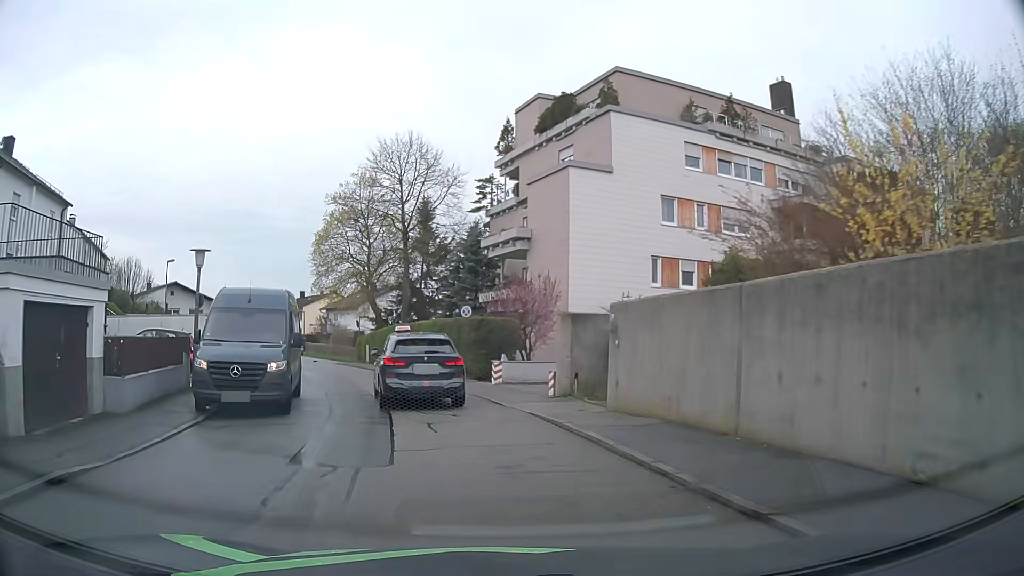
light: Day
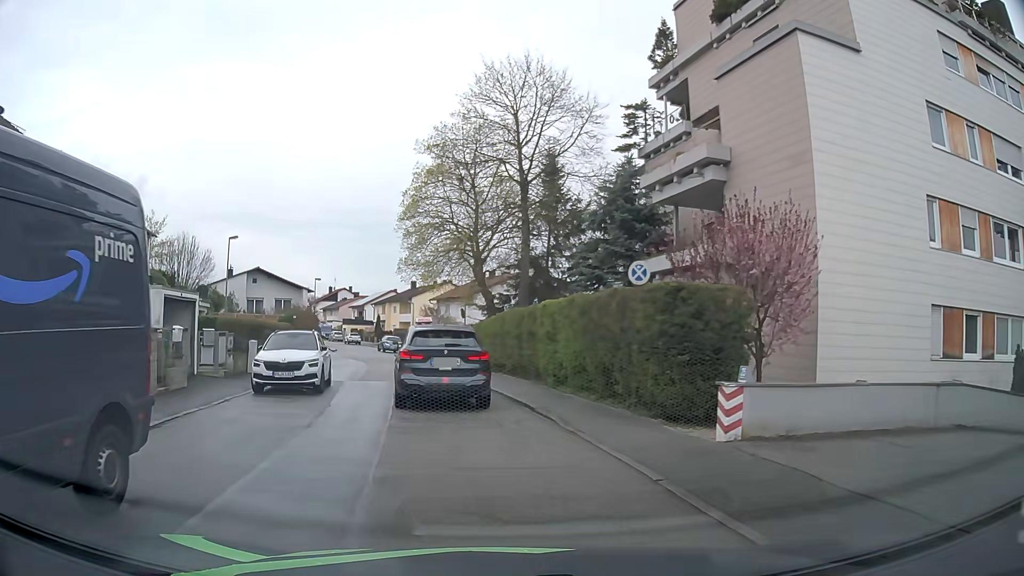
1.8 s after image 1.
(-1.2, +12.9) m; -10°
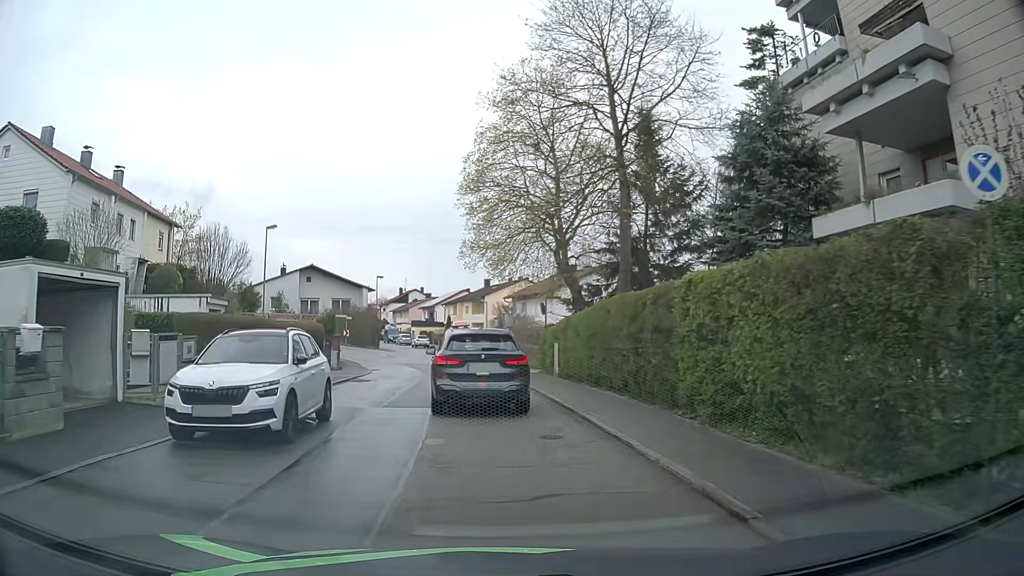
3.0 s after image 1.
(-0.5, +7.7) m; -6°
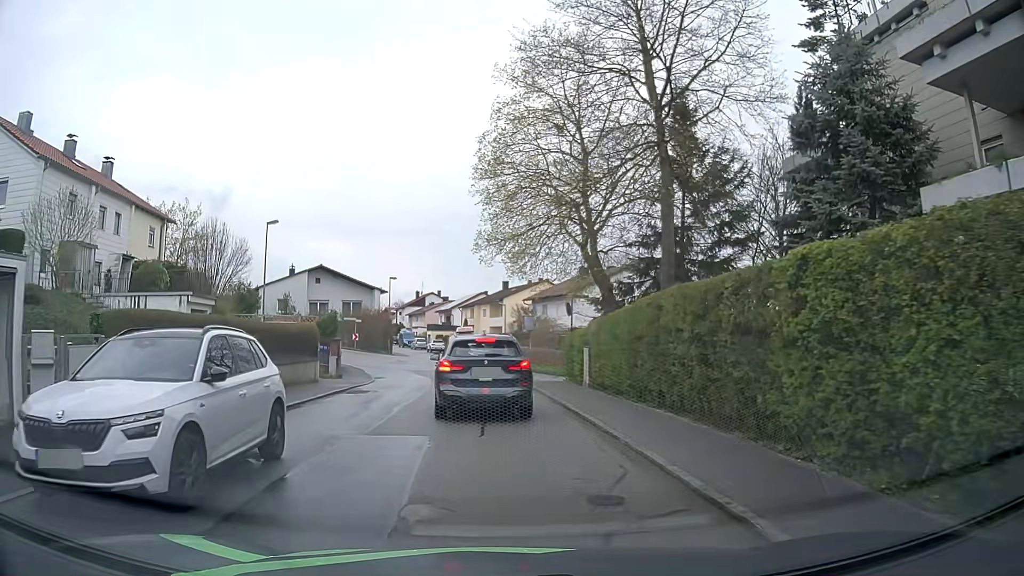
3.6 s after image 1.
(-0.1, +3.6) m; -2°
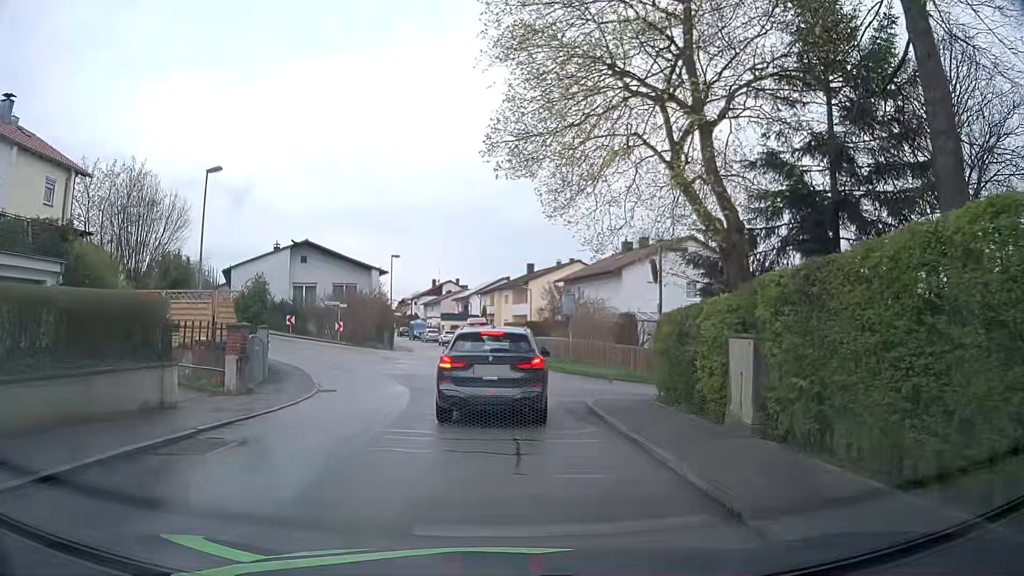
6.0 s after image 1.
(-0.3, +12.5) m; -3°
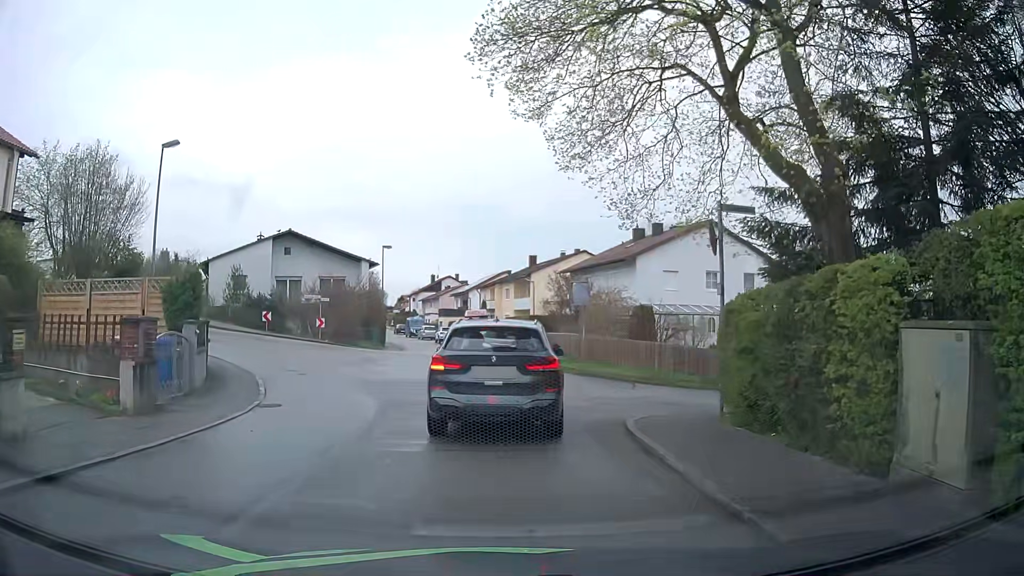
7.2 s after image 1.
(+0.1, +4.5) m; +2°
